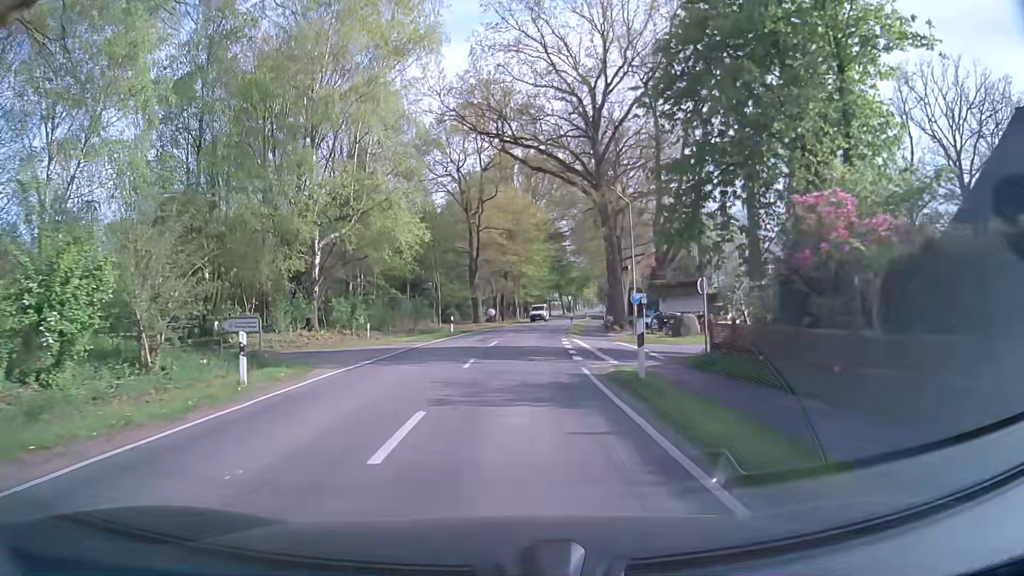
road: secondary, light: Day
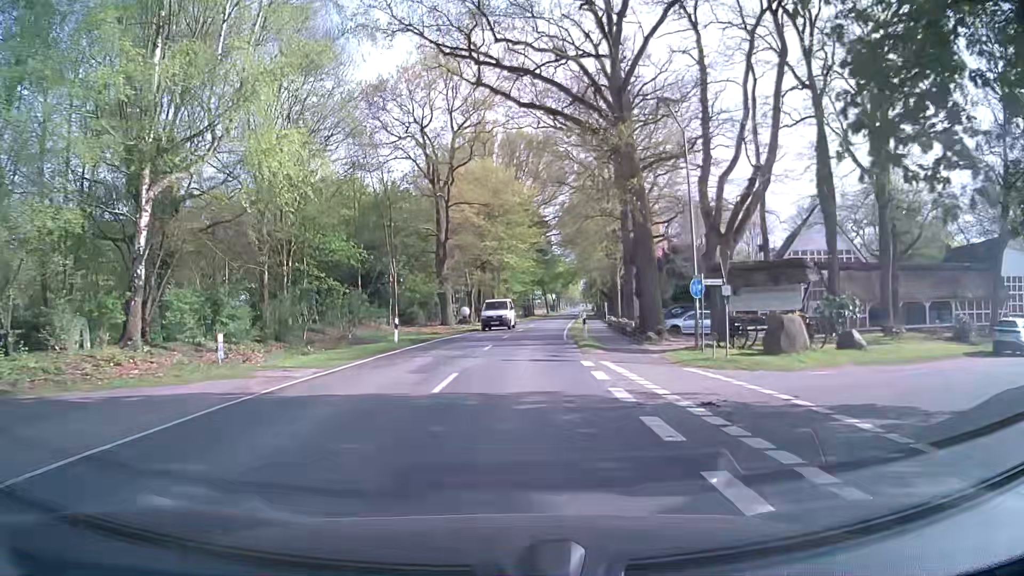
(+0.4, +15.0) m; +3°
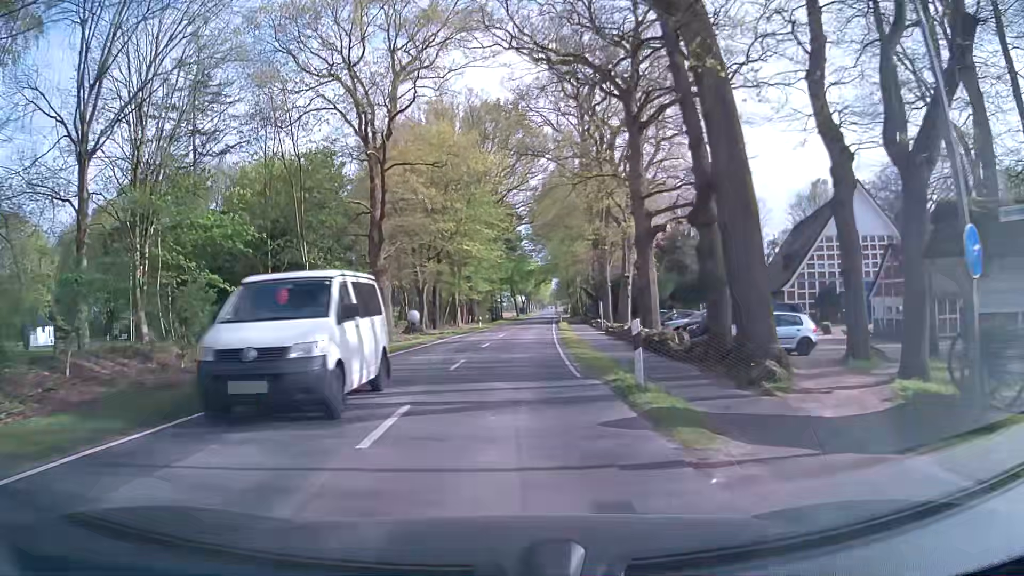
(+0.3, +15.0) m; +2°
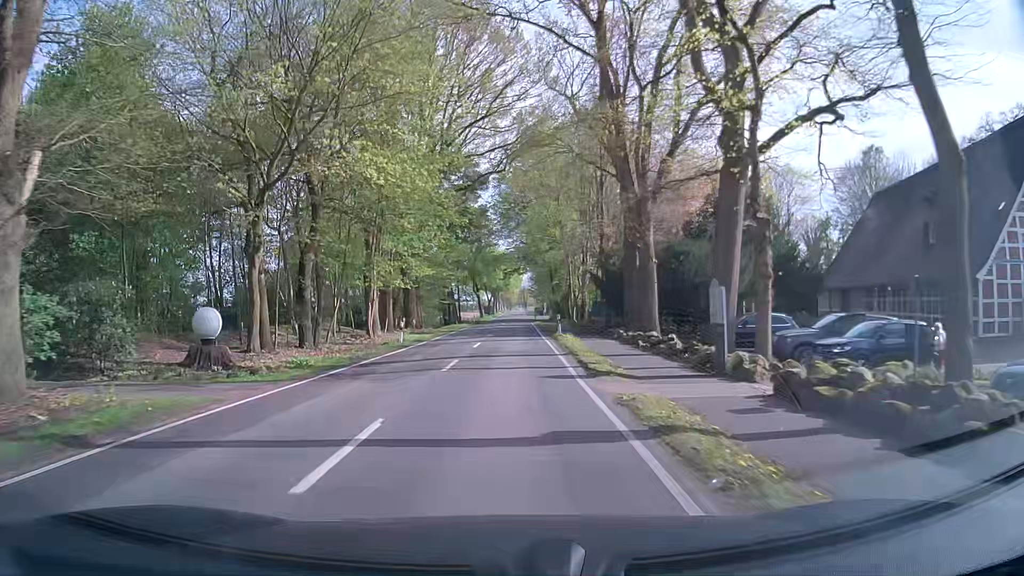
(+1.0, +30.0) m; +3°
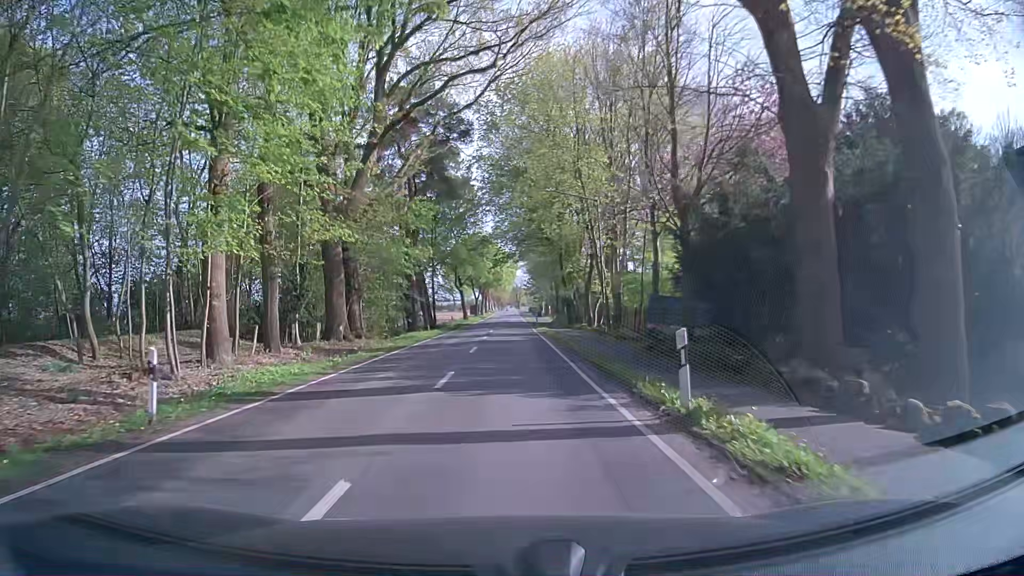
(+0.1, +22.5) m; +2°
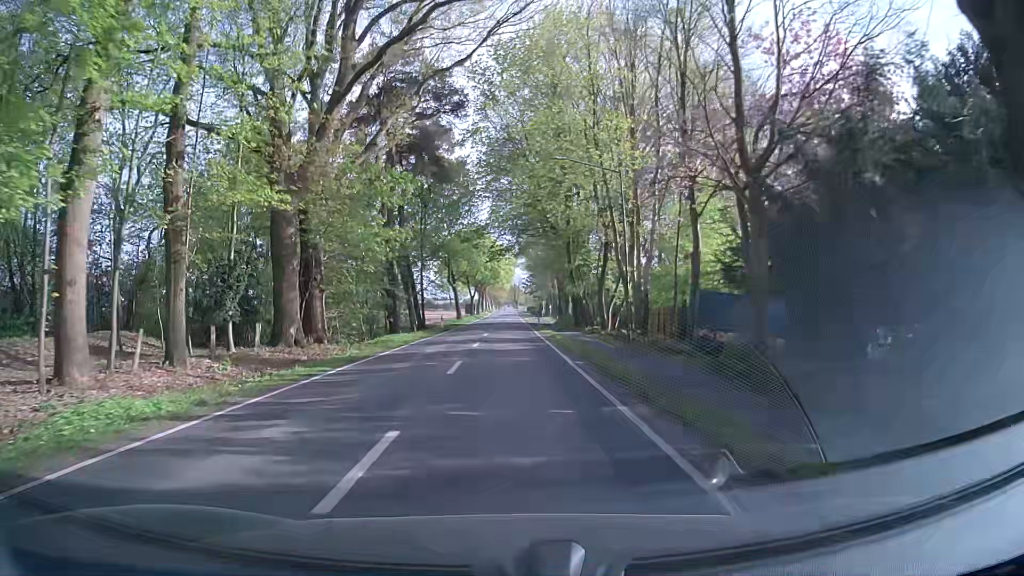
(-0.2, +7.5) m; -1°
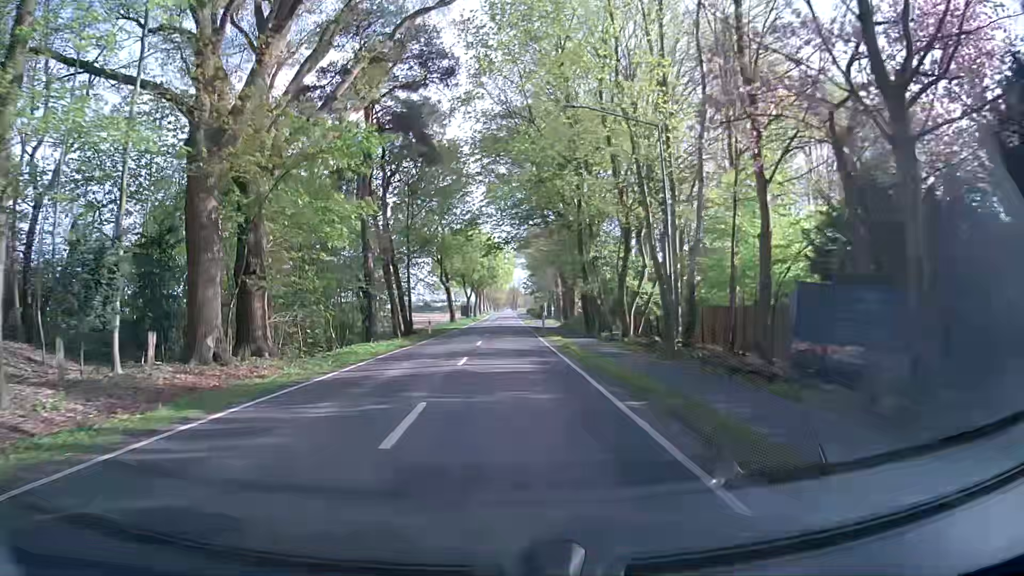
(+0.1, +7.5) m; +1°
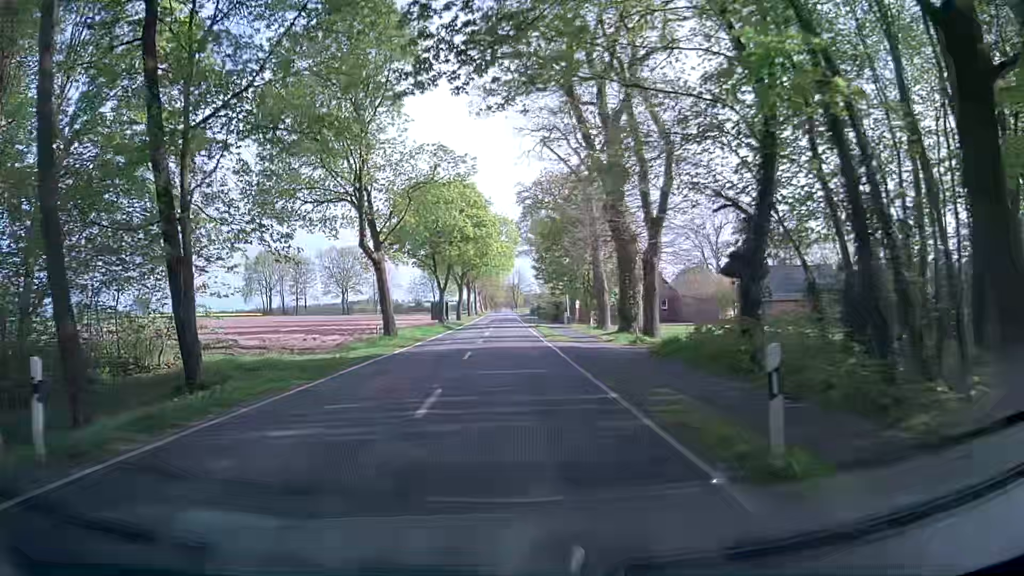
(-0.3, +37.6) m; 0°
(0, +10) (0, +20) (0, +30) (0, +40) (0, +50) (0, +60) (0, +70) (0, +80) (0, +90) (0, +100) m
